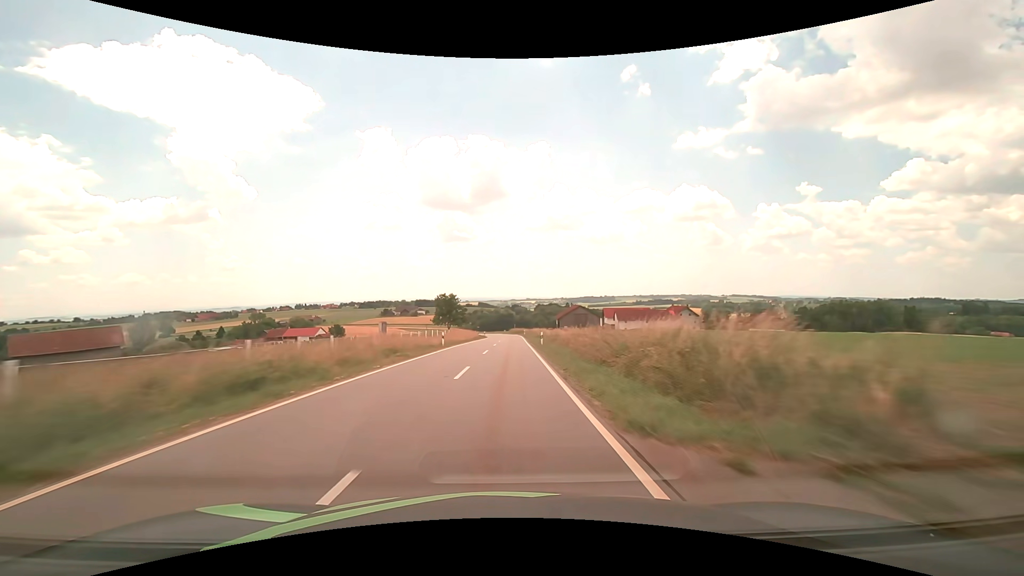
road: tertiary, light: Day
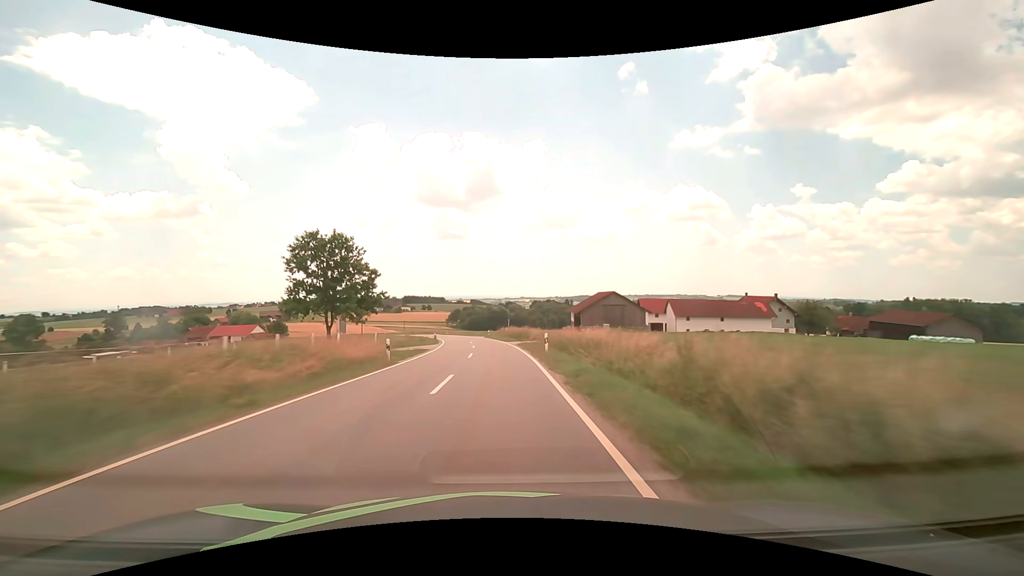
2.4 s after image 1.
(+1.0, +63.4) m; +1°
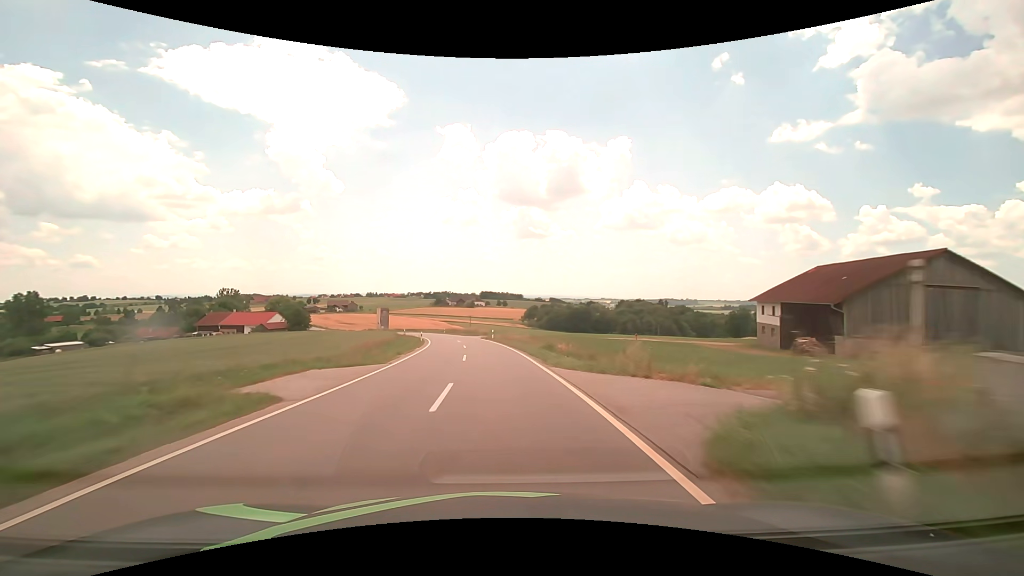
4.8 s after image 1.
(-4.0, +62.9) m; -8°
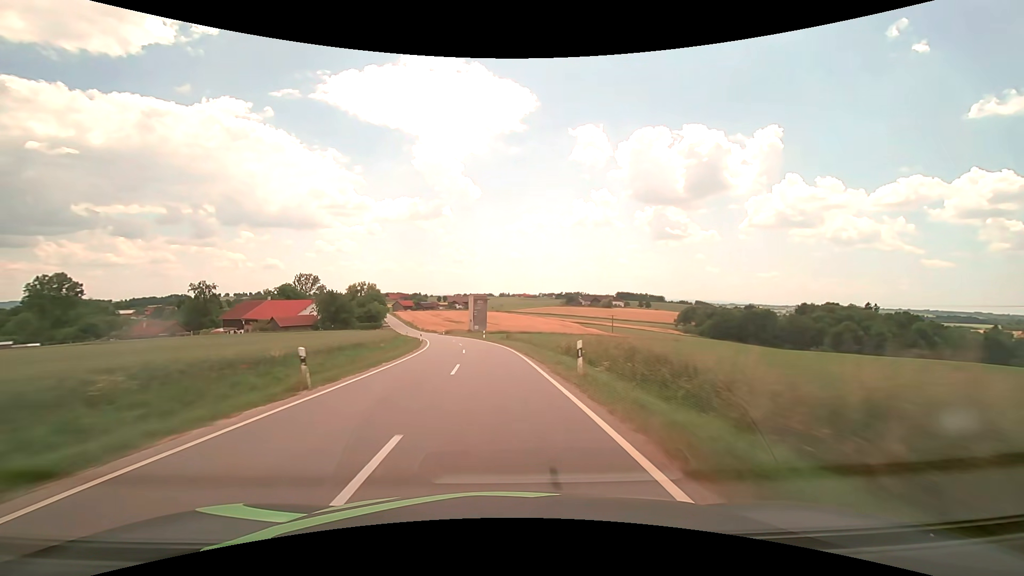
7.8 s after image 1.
(-10.1, +78.0) m; -15°
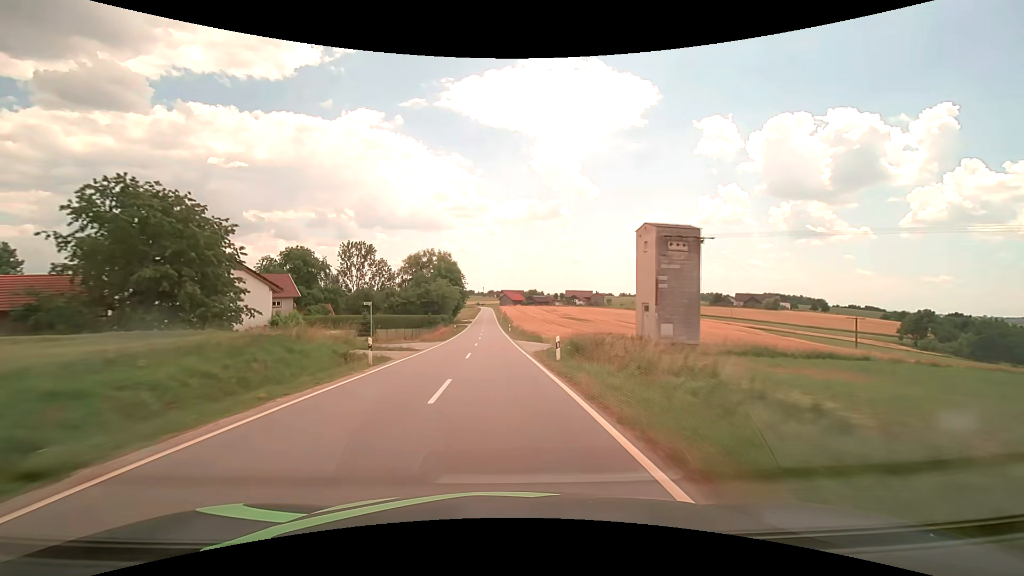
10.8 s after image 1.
(-10.0, +78.2) m; -14°
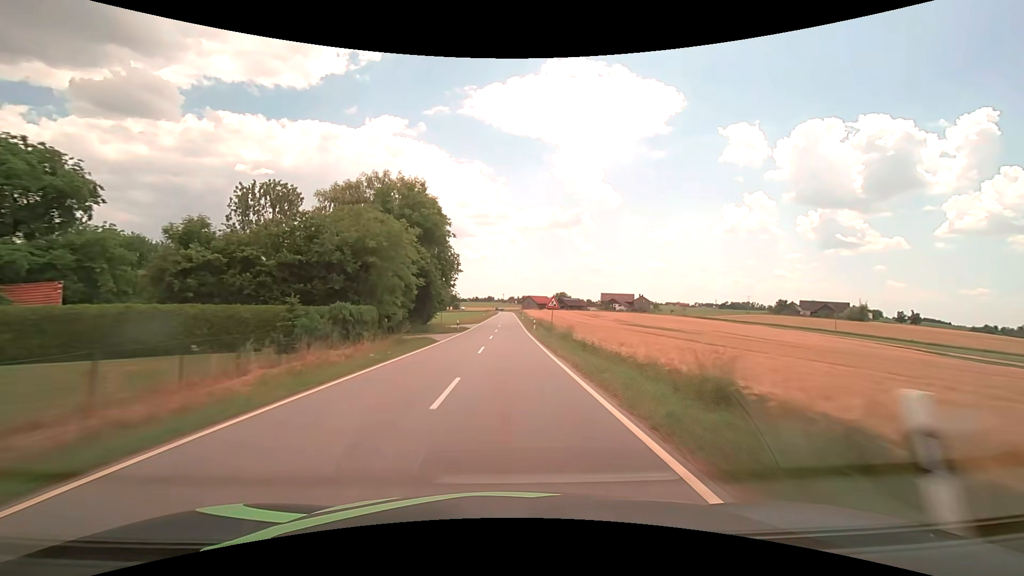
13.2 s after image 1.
(-2.3, +61.6) m; -3°
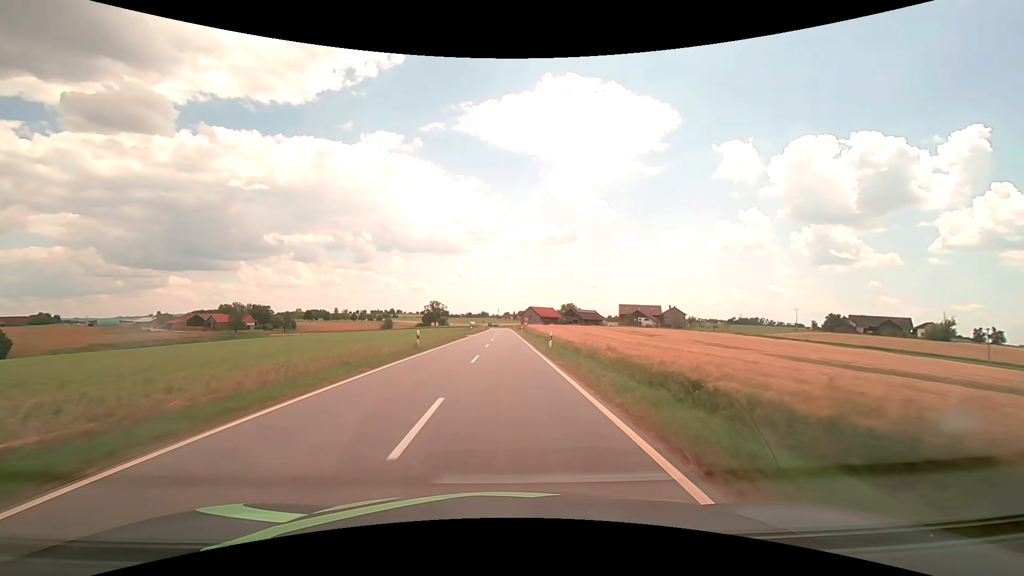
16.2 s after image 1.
(+0.2, +62.2) m; 0°
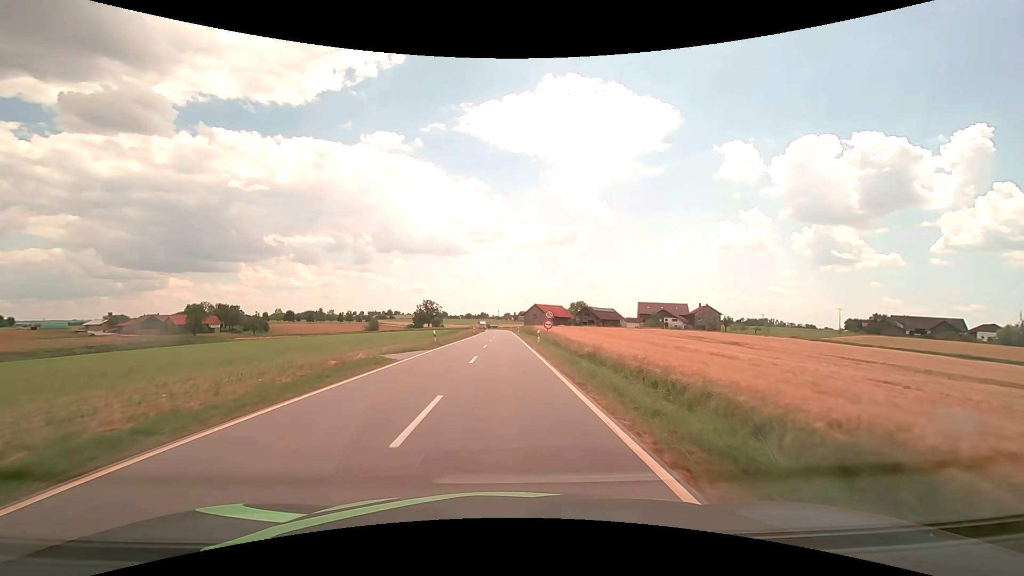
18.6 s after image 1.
(+0.1, +35.2) m; 0°
(0, +10) (0, +20) (0, +30) (0, +40) (0, +50) (0, +60) (0, +70) (0, +80) (0, +90) (0, +100) m
